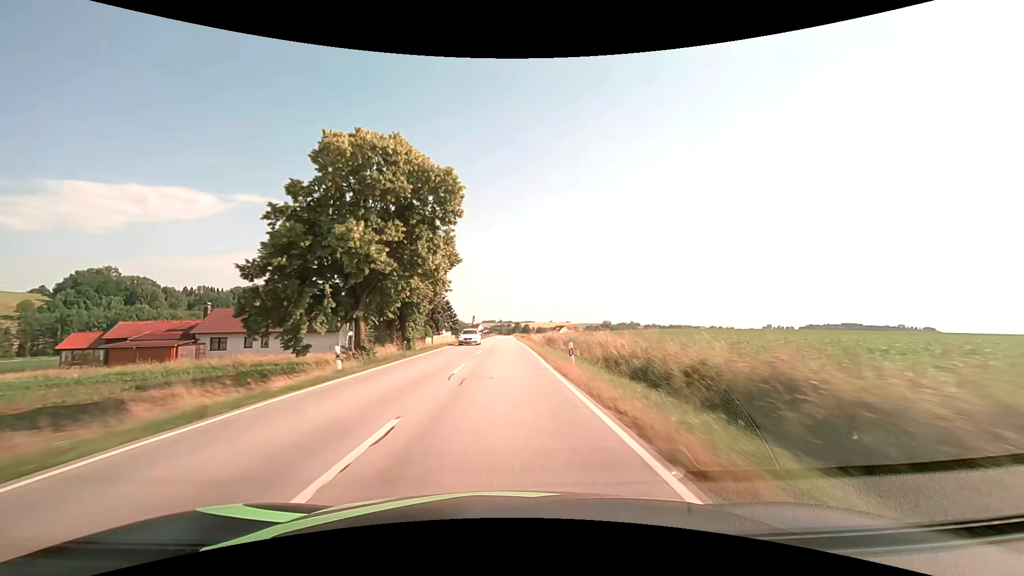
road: secondary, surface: asphalt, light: Day
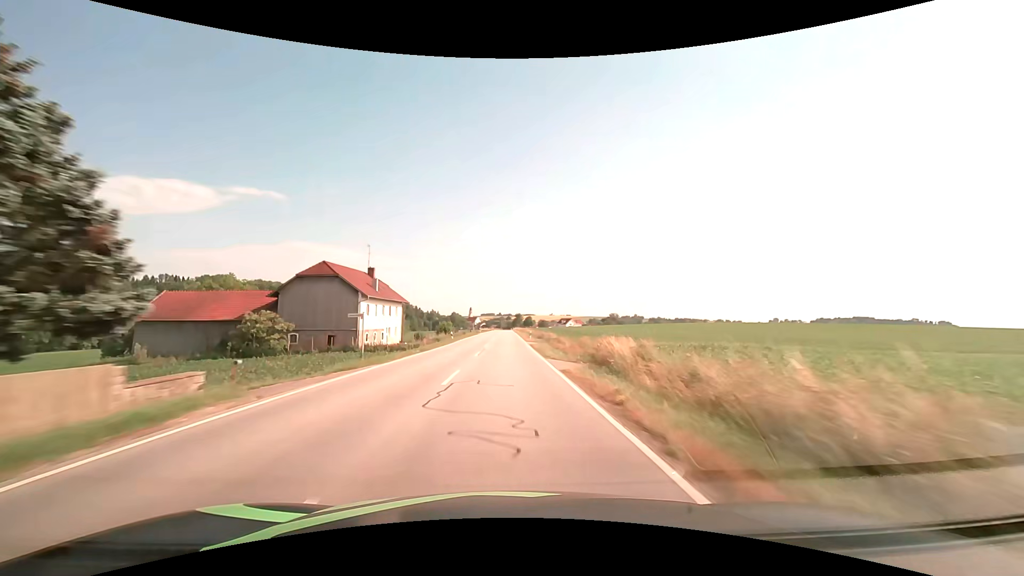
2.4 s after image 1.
(+0.3, +63.3) m; 0°
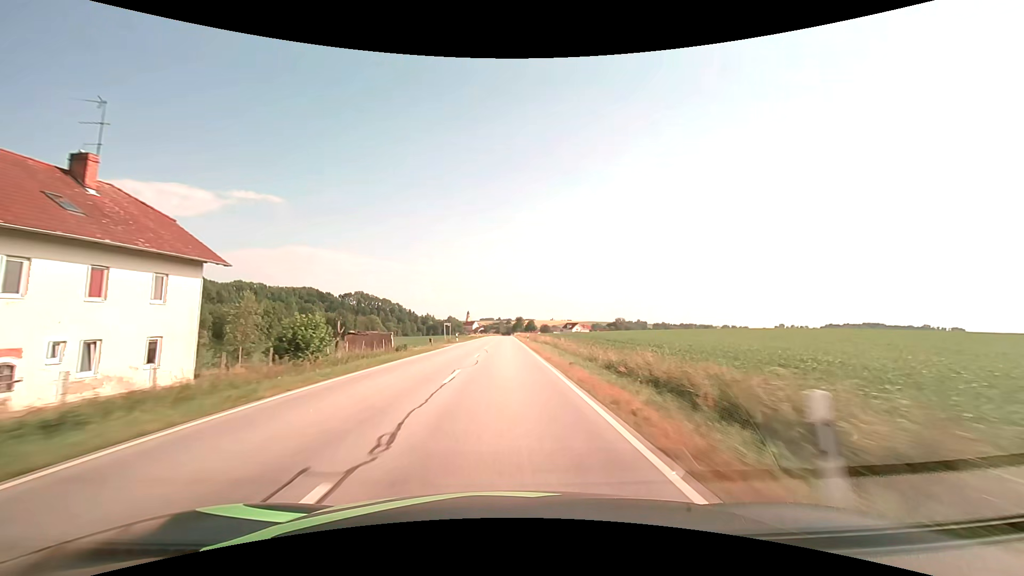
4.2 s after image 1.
(+0.1, +47.6) m; 0°
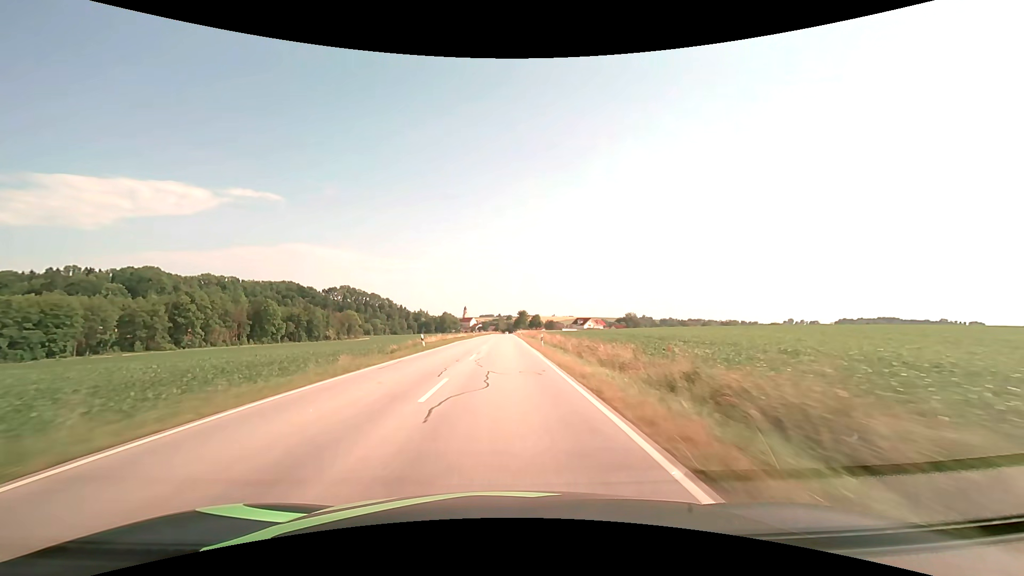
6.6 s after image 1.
(0.0, +63.3) m; 0°
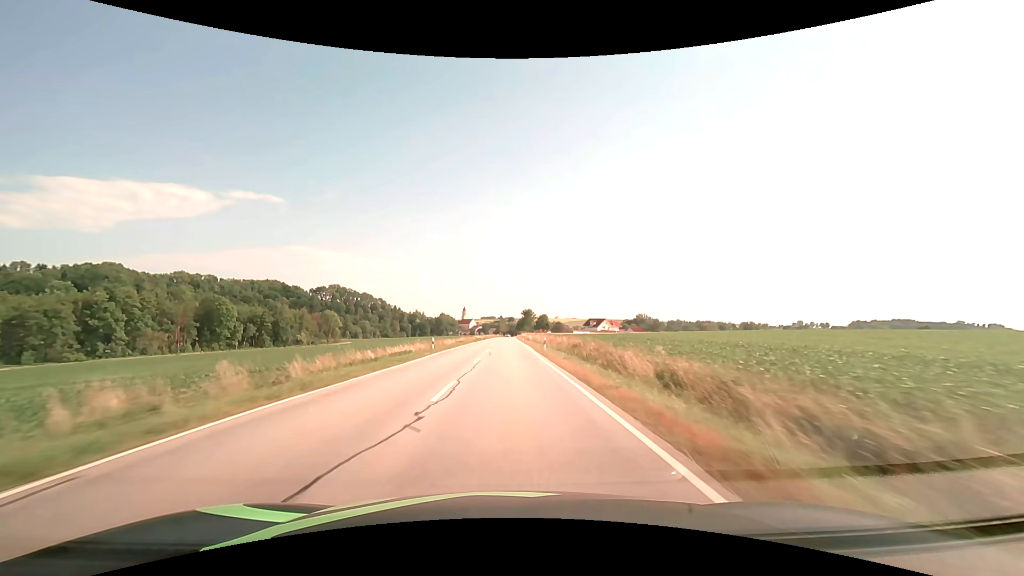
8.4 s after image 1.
(-0.1, +47.5) m; 0°
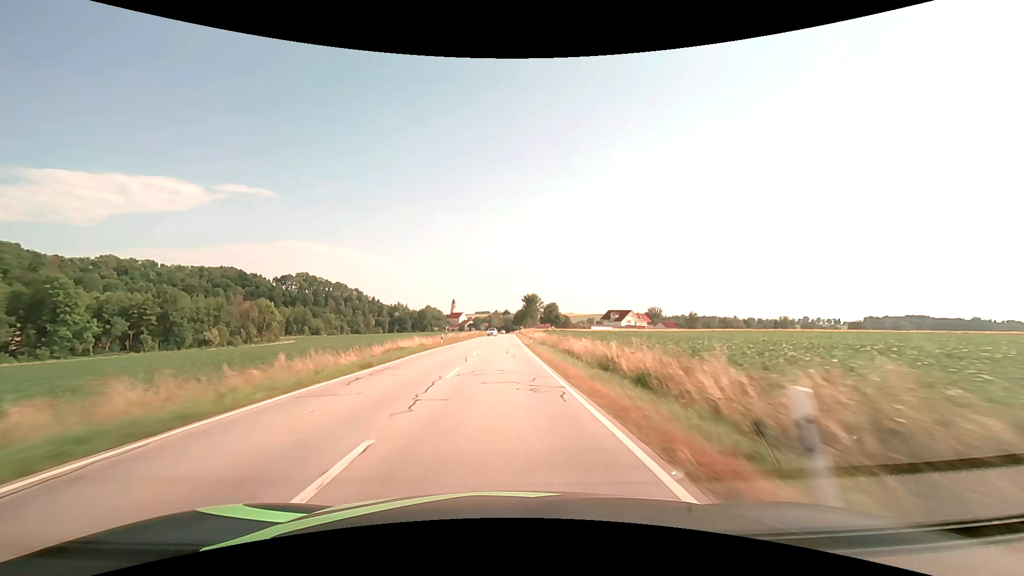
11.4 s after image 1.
(+0.5, +79.3) m; +1°
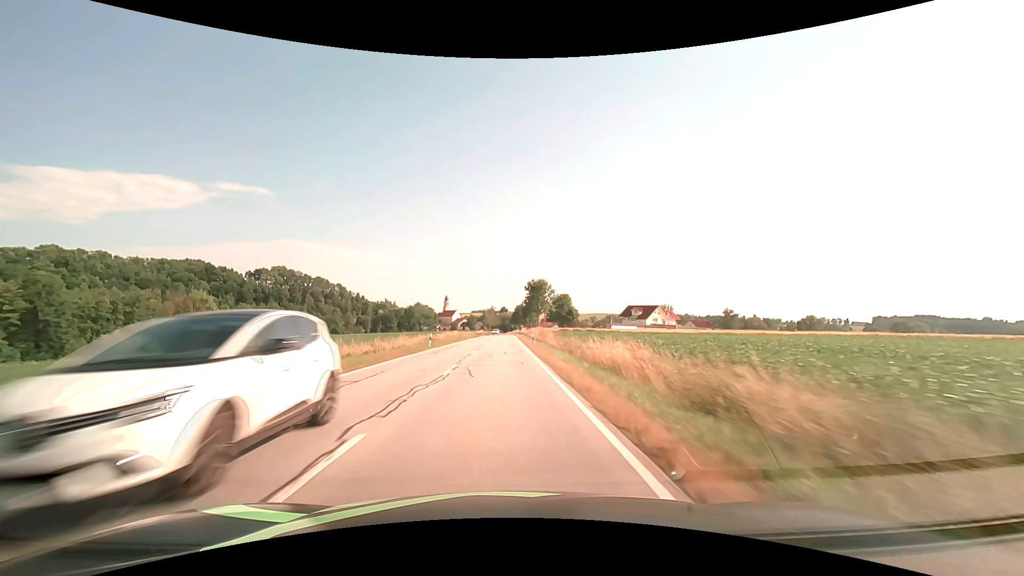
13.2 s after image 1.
(+0.1, +47.6) m; 0°
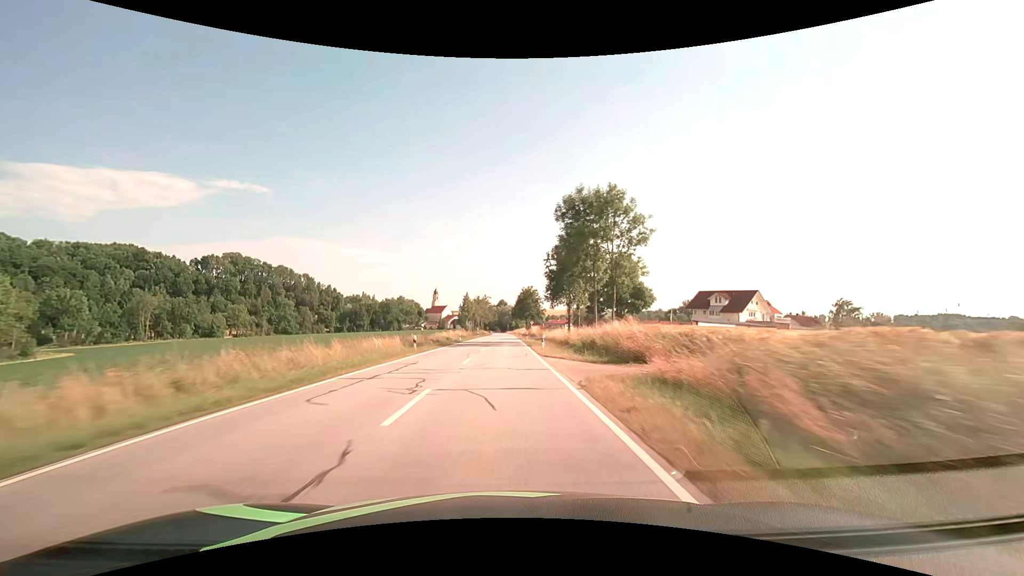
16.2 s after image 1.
(+0.3, +79.3) m; 0°
(0, +10) (0, +20) (0, +30) (0, +40) (0, +50) (0, +60) (0, +70) (0, +80) (0, +90) (0, +100) m
